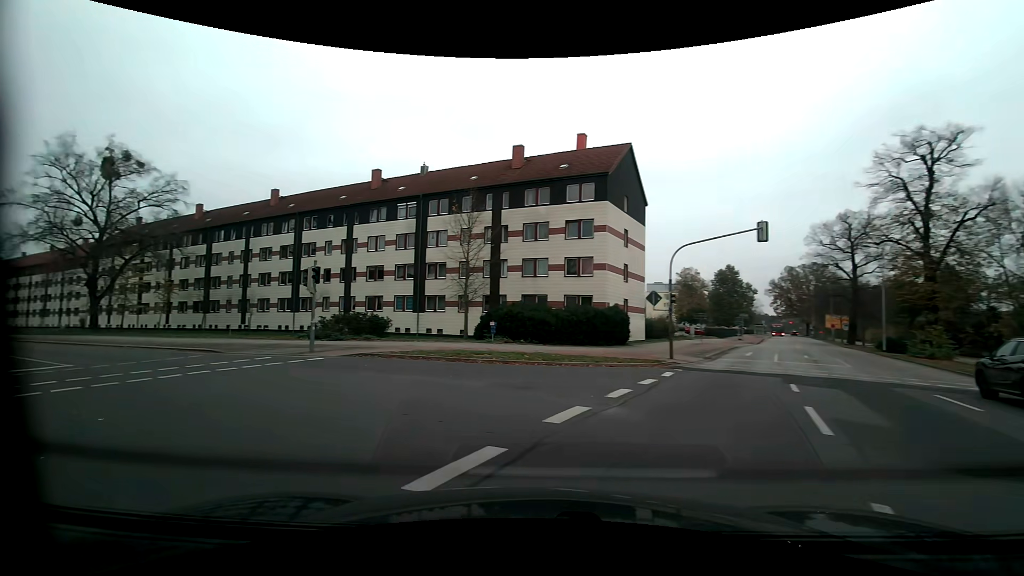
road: residential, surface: asphalt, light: Day
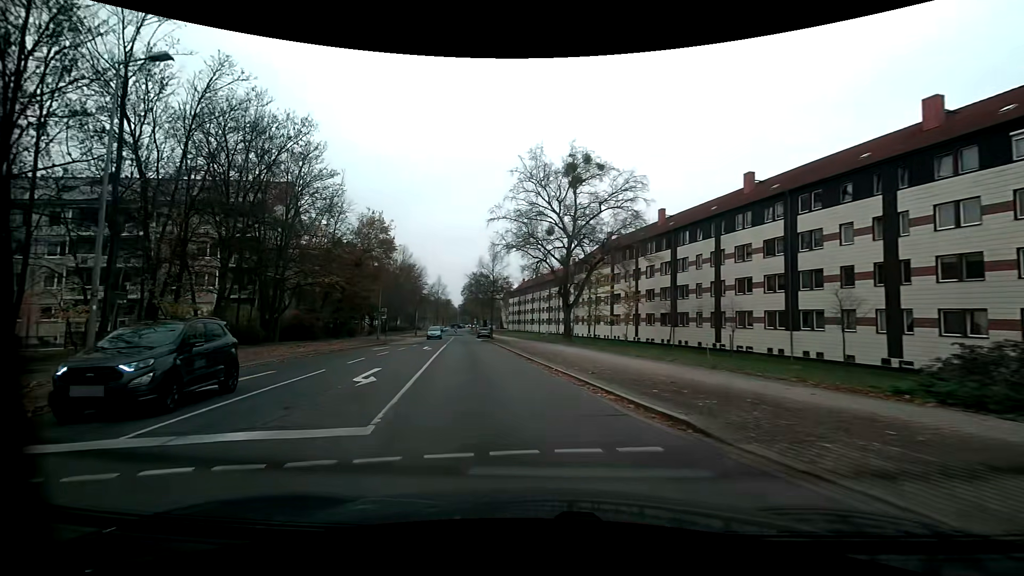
(-7.7, +14.0) m; -50°
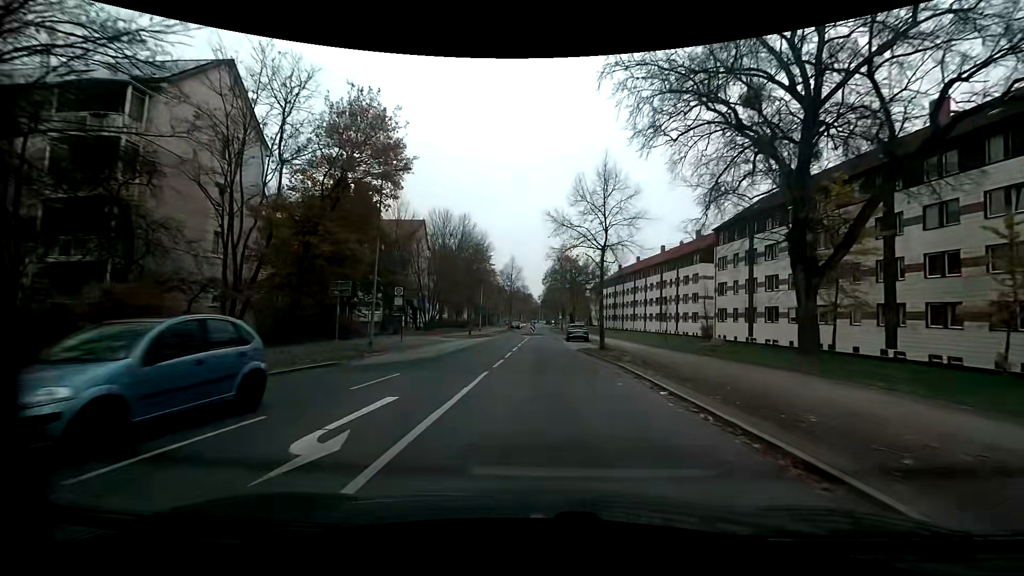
(-3.3, +28.1) m; -9°
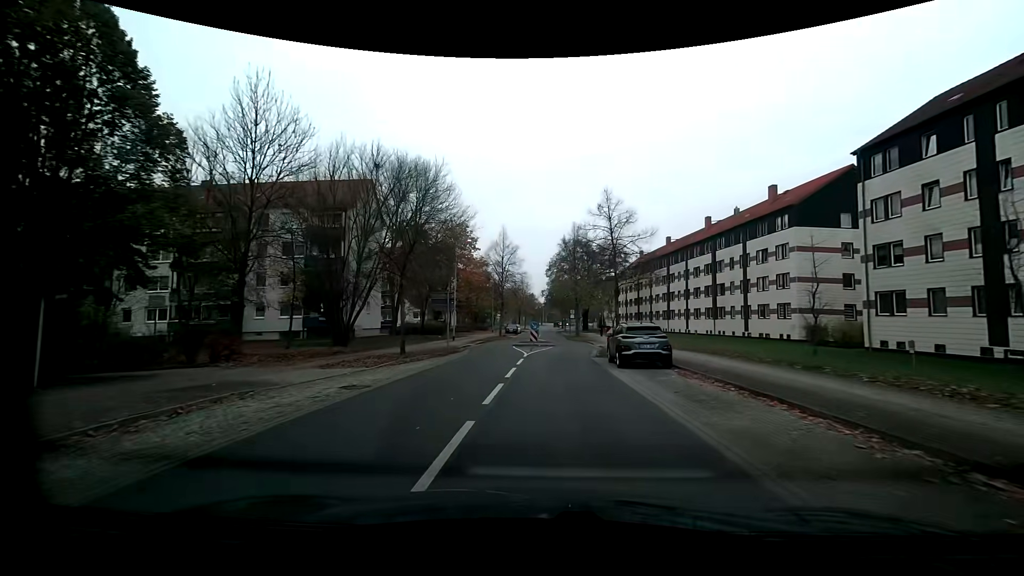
(-0.2, +25.4) m; 0°
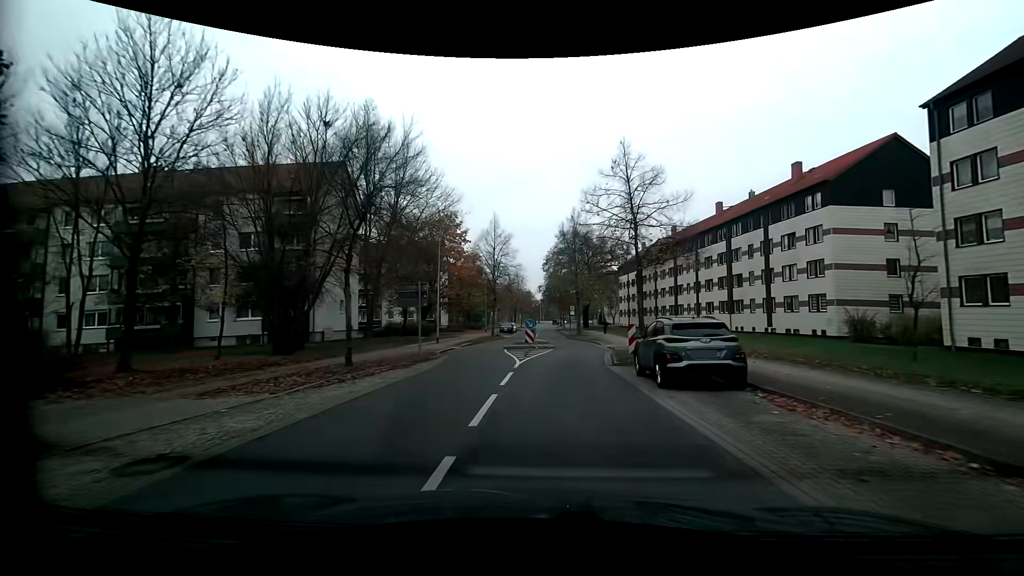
(-0.1, +6.3) m; 0°
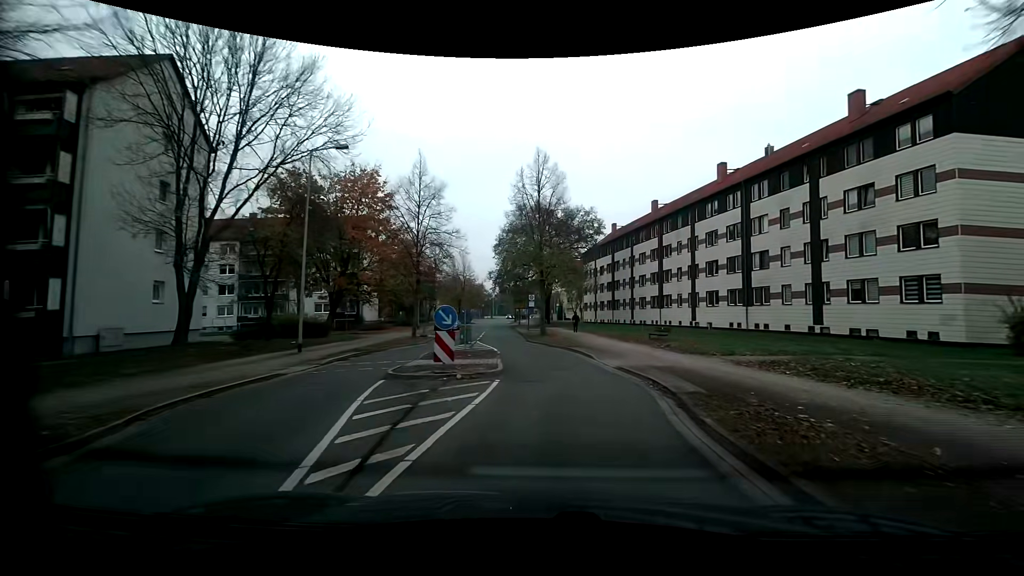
(+0.4, +16.7) m; +5°
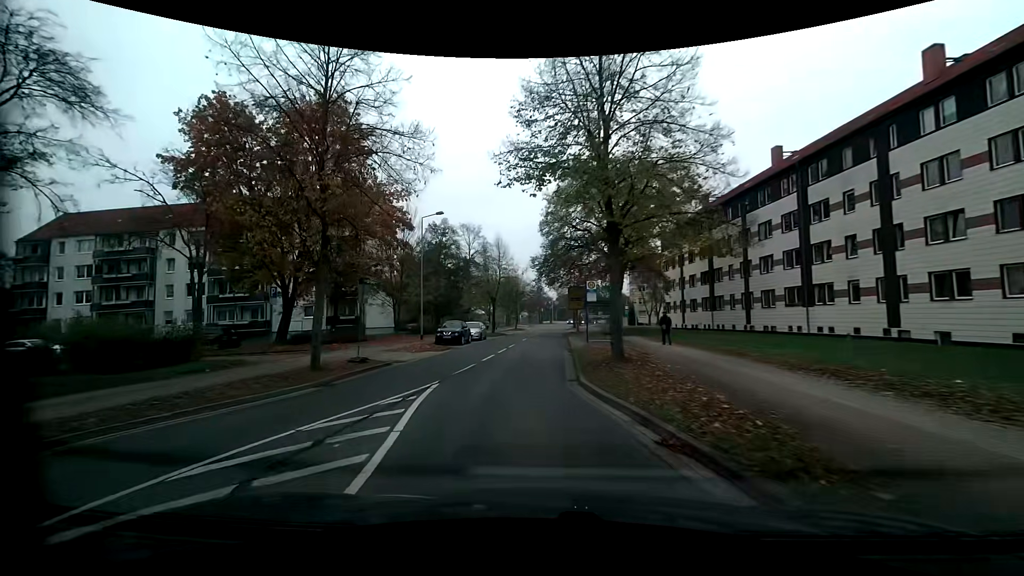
(0.0, +20.3) m; -8°
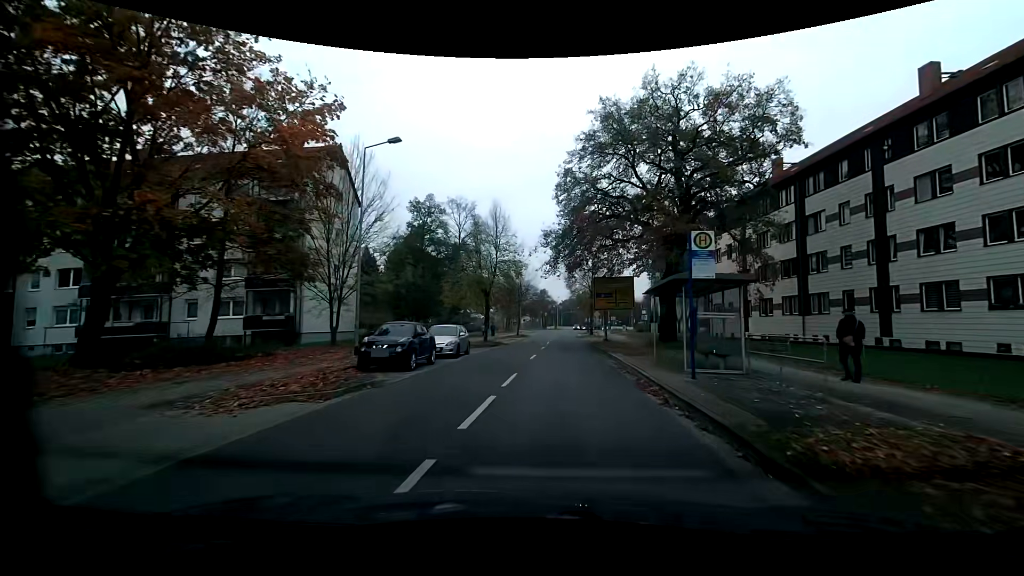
(-0.8, +16.3) m; 0°
(0, +10) (+1, +20) (+2, +30) (+2, +40) (+3, +50) (+3, +60) (+4, +70) (+3, +80) (-5, +86) (-14, +89) m
